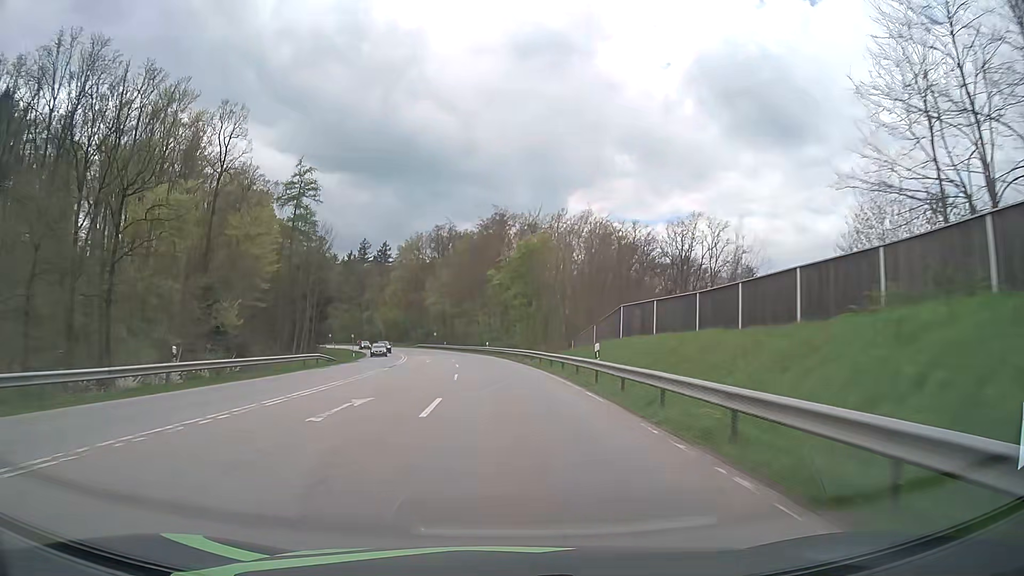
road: secondary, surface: asphalt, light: Day
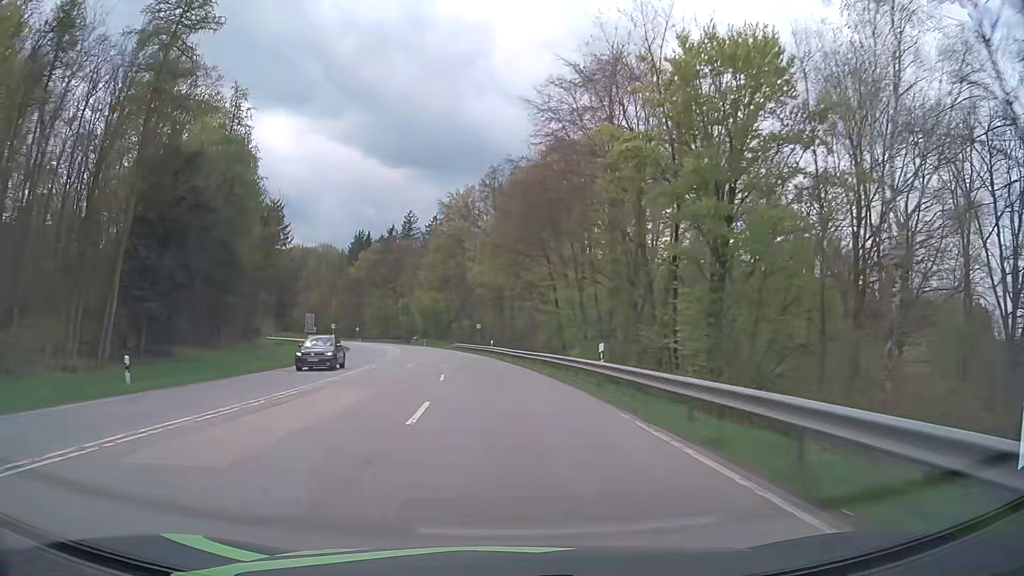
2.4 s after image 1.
(-2.5, +49.8) m; -6°
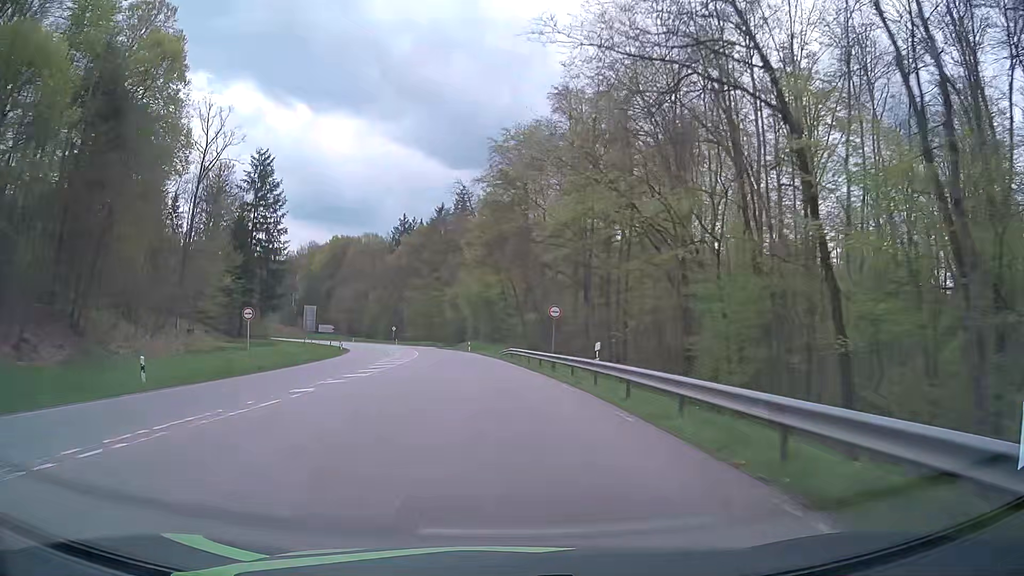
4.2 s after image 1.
(-1.6, +35.4) m; -6°
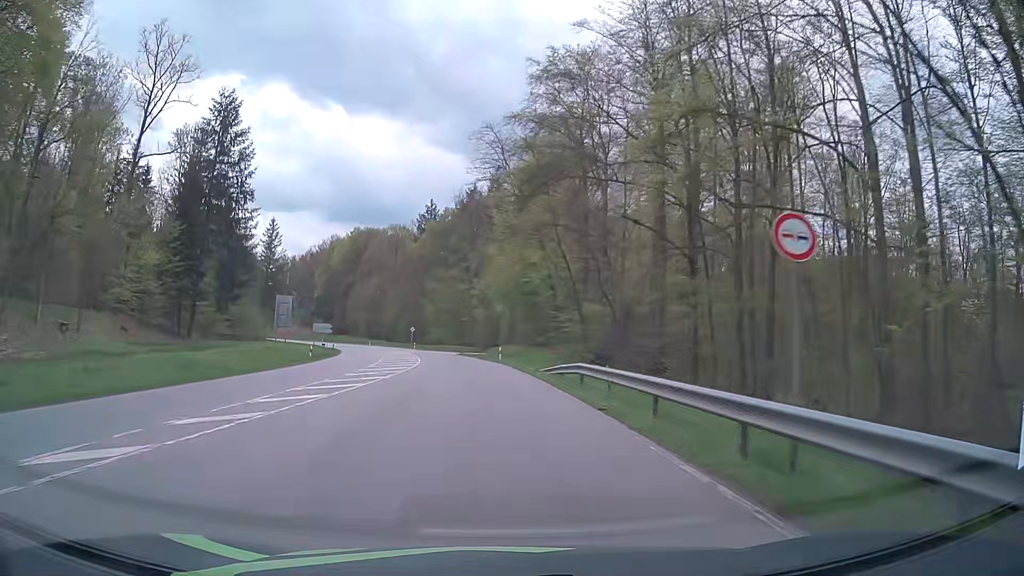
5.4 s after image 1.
(-0.7, +23.5) m; -3°
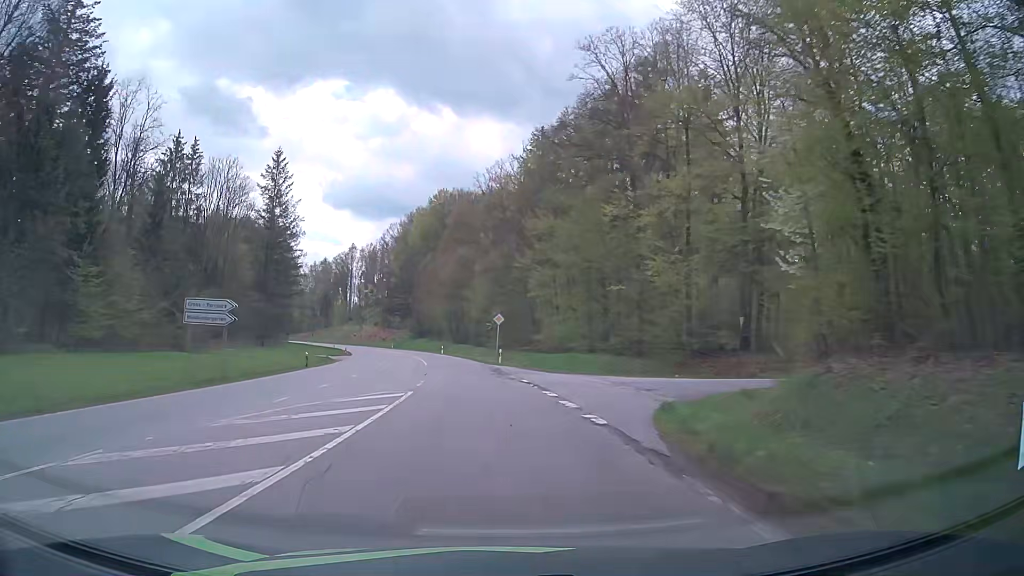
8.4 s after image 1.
(-5.1, +59.0) m; -10°
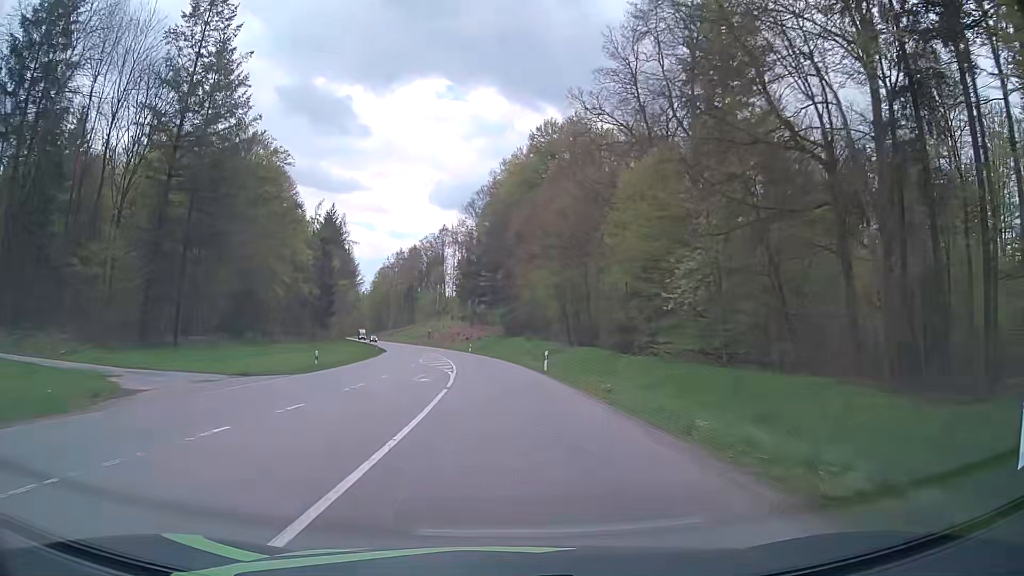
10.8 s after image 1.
(-4.0, +48.1) m; -9°
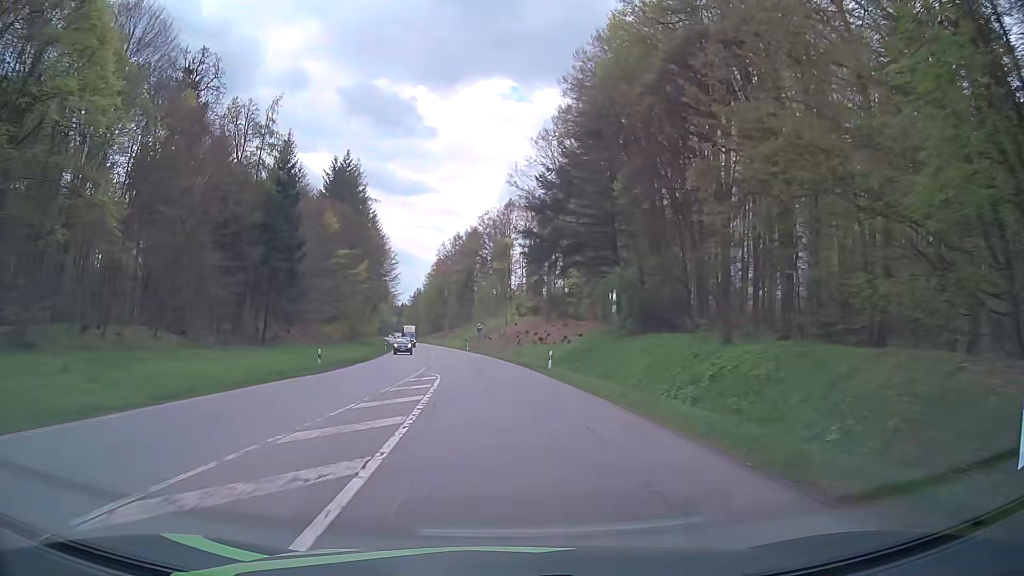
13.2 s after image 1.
(-2.9, +49.2) m; -6°
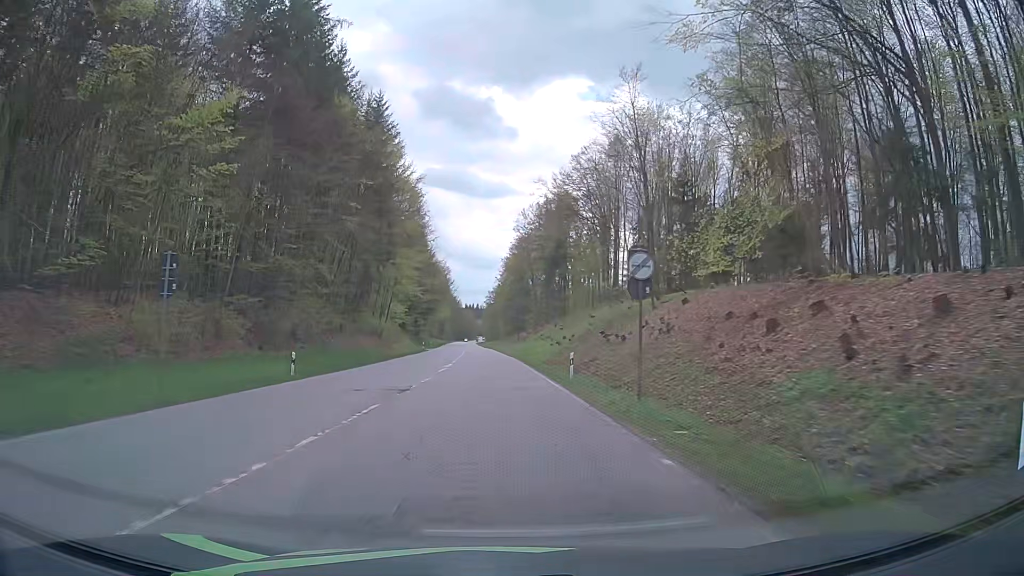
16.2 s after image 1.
(-4.1, +62.4) m; -8°
(0, +10) (0, +20) (-1, +30) (-1, +40) (-2, +50) (-2, +60) (-3, +70) (-3, +80) (-4, +90) (-4, +100) m
